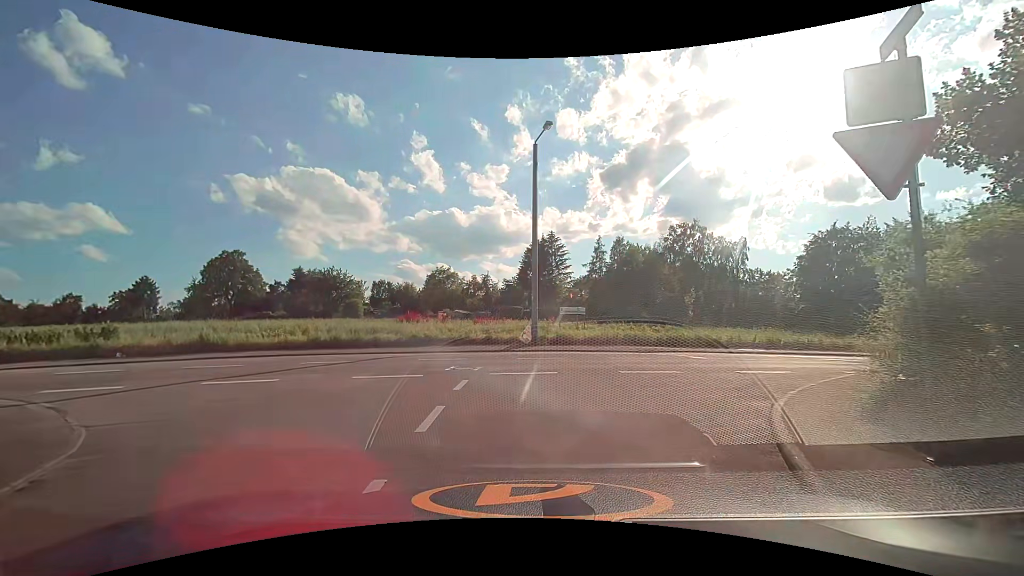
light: Day
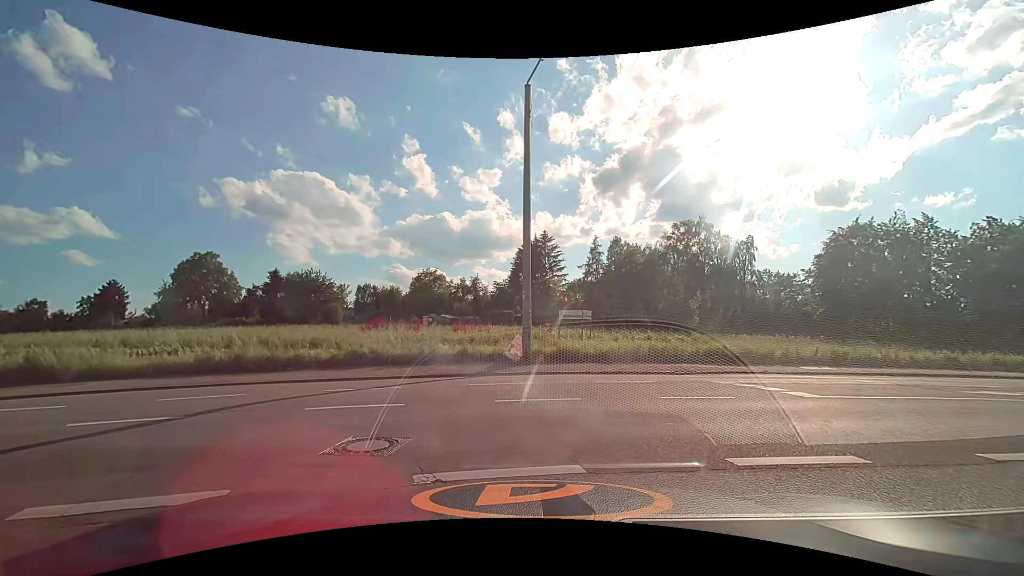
(+0.1, +6.7) m; +2°
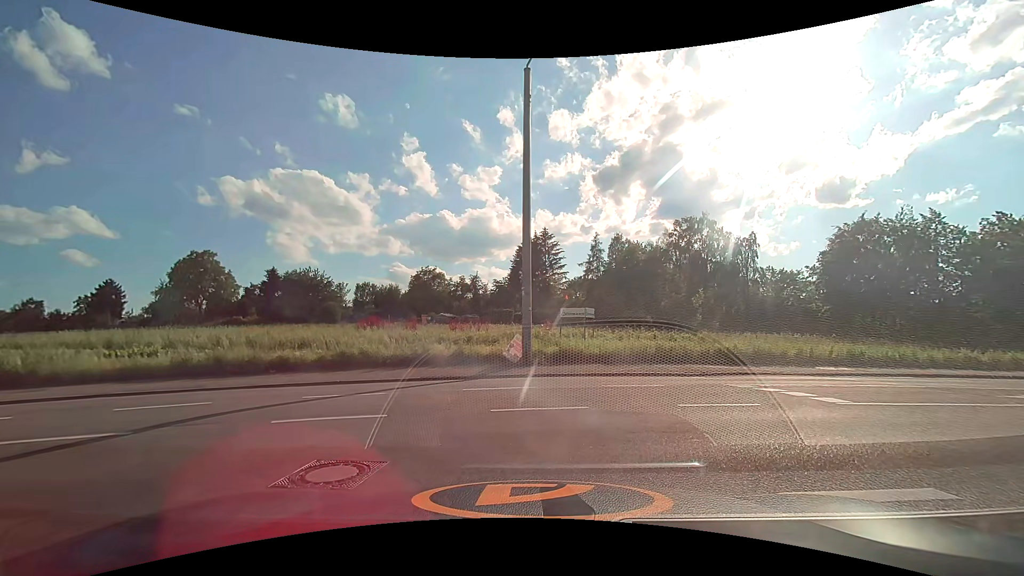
(0.0, +1.0) m; 0°
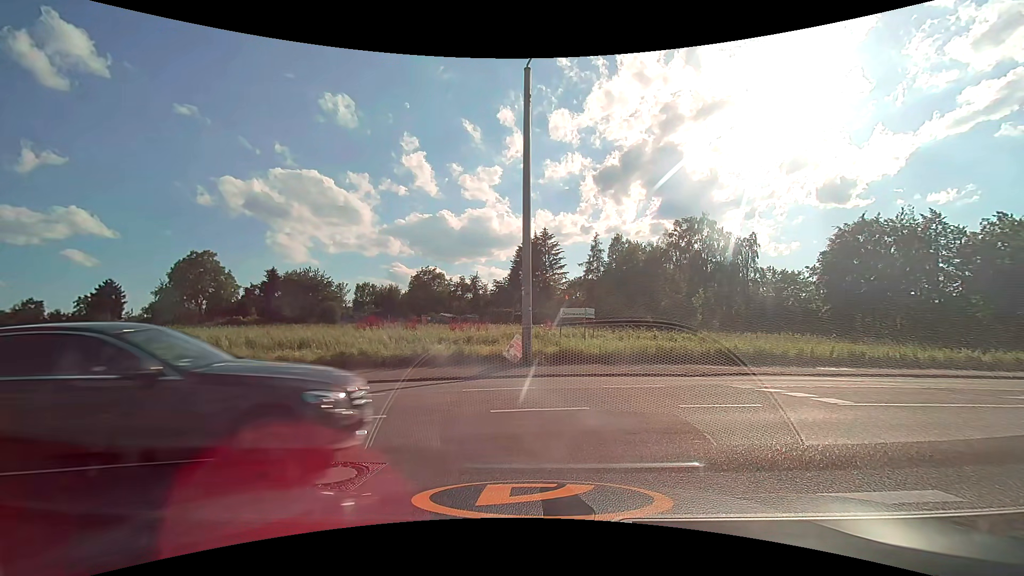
(0.0, +0.1) m; 0°
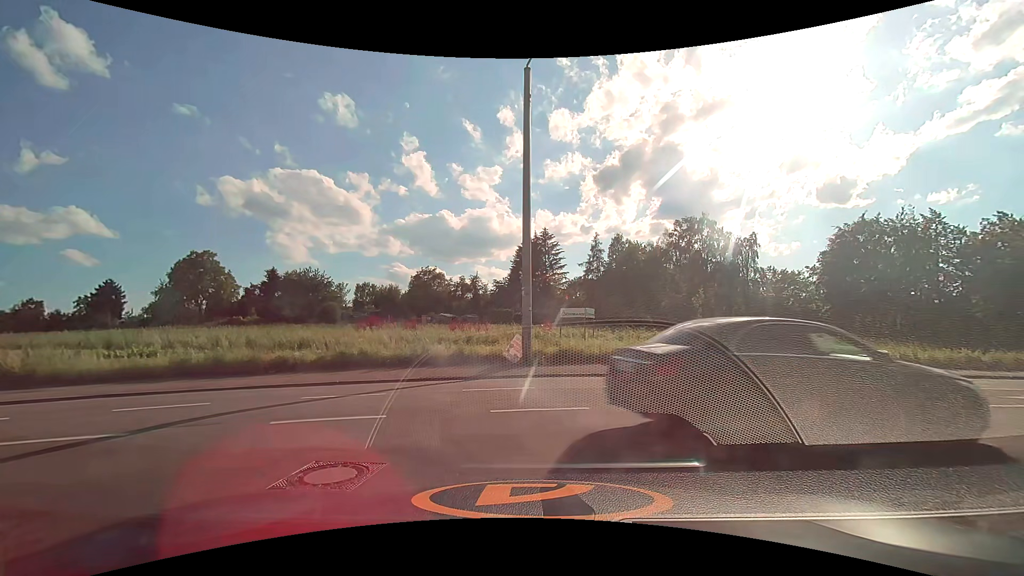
(0.0, 0.0) m; 0°
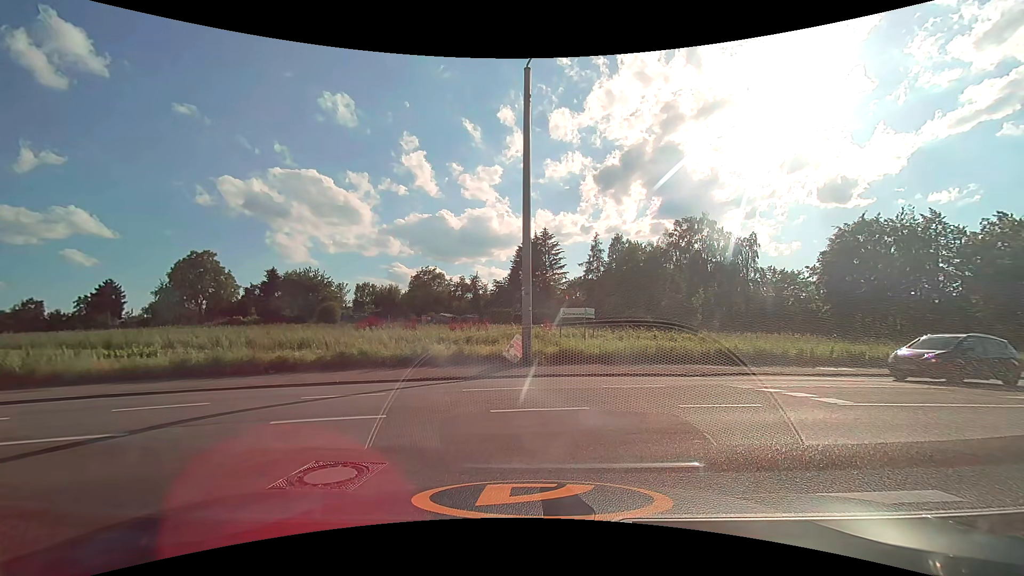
(0.0, 0.0) m; 0°
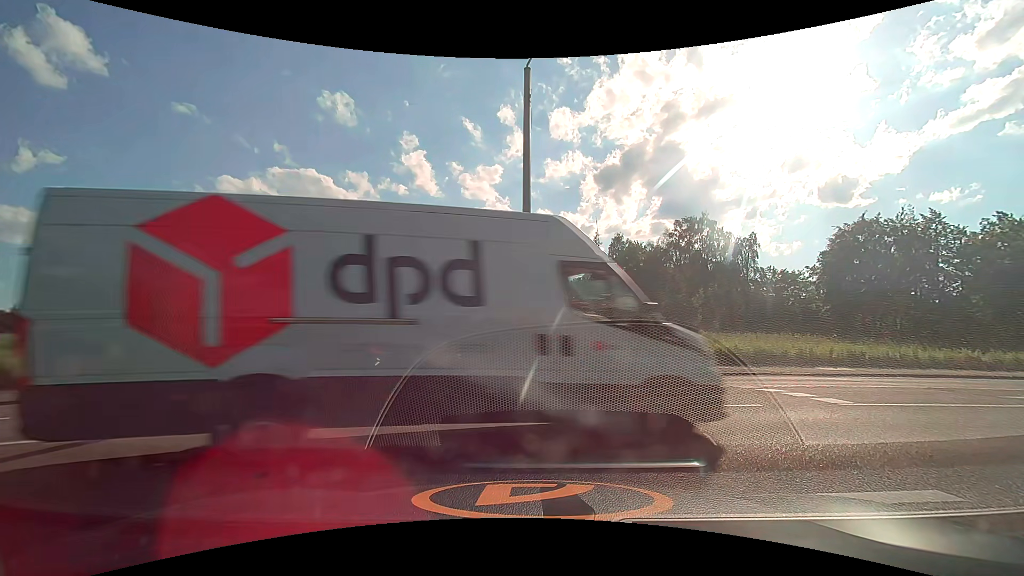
(0.0, 0.0) m; 0°
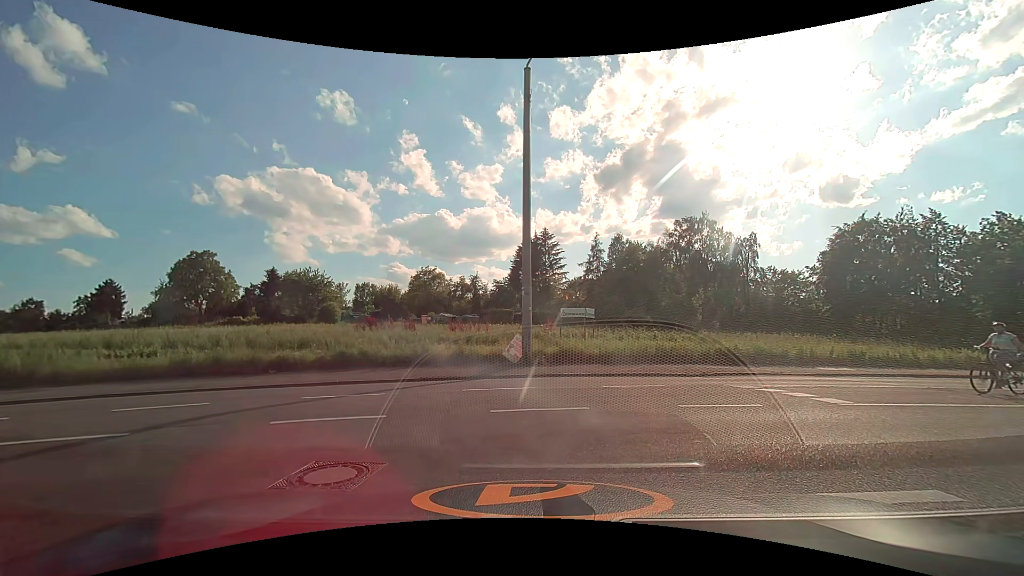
(0.0, 0.0) m; 0°
